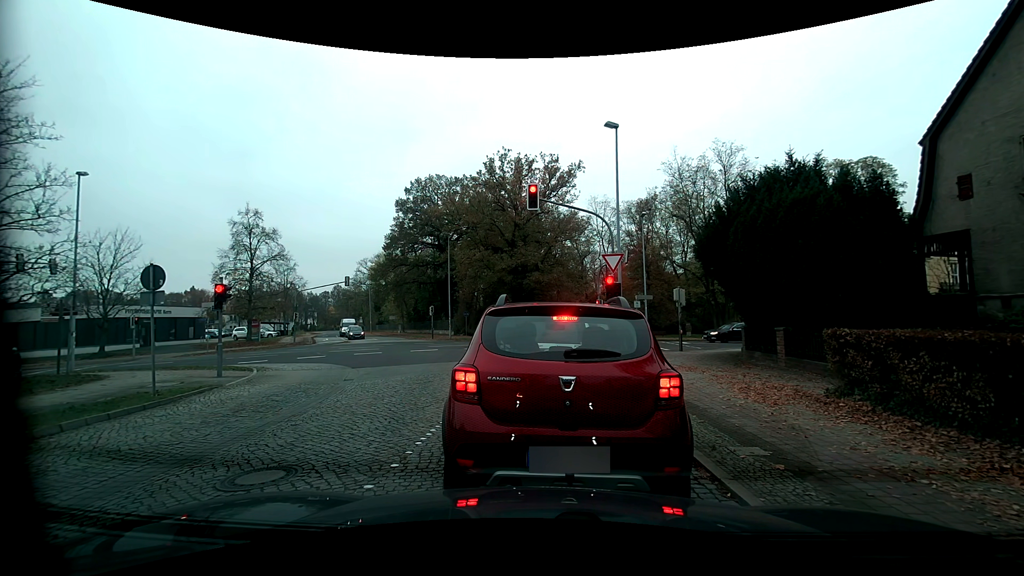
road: residential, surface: sett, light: Day
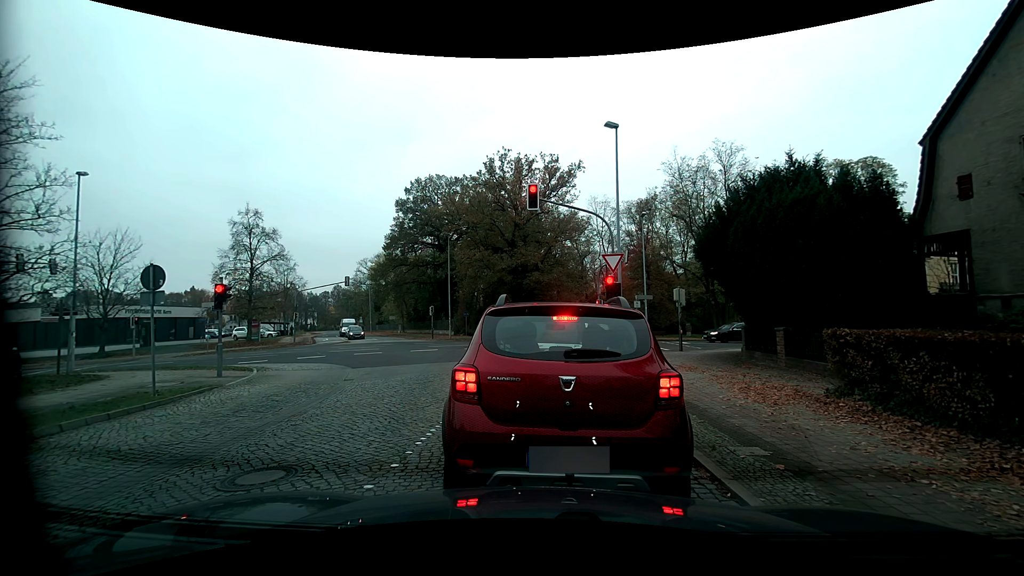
(0.0, 0.0) m; 0°
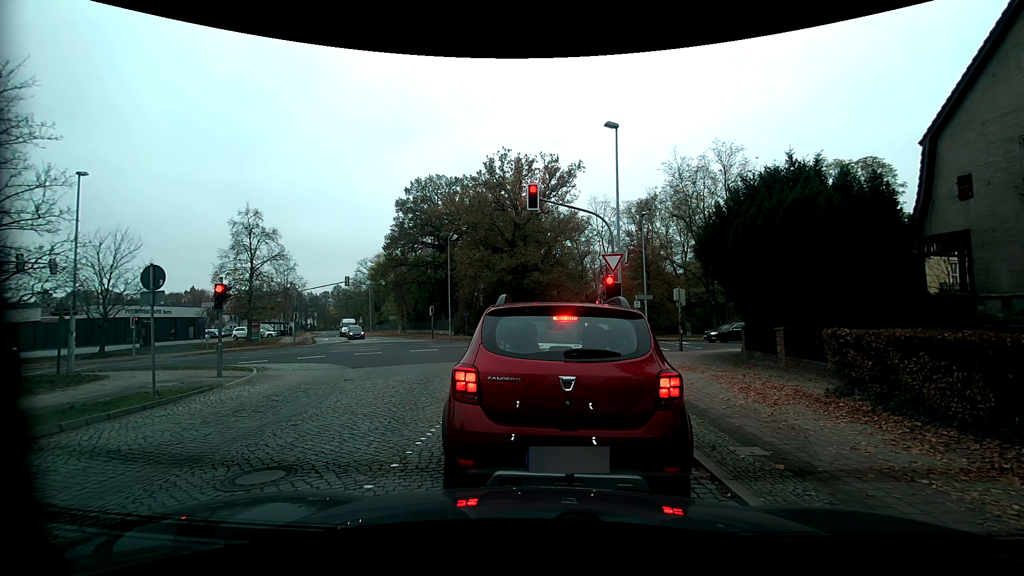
(0.0, 0.0) m; 0°
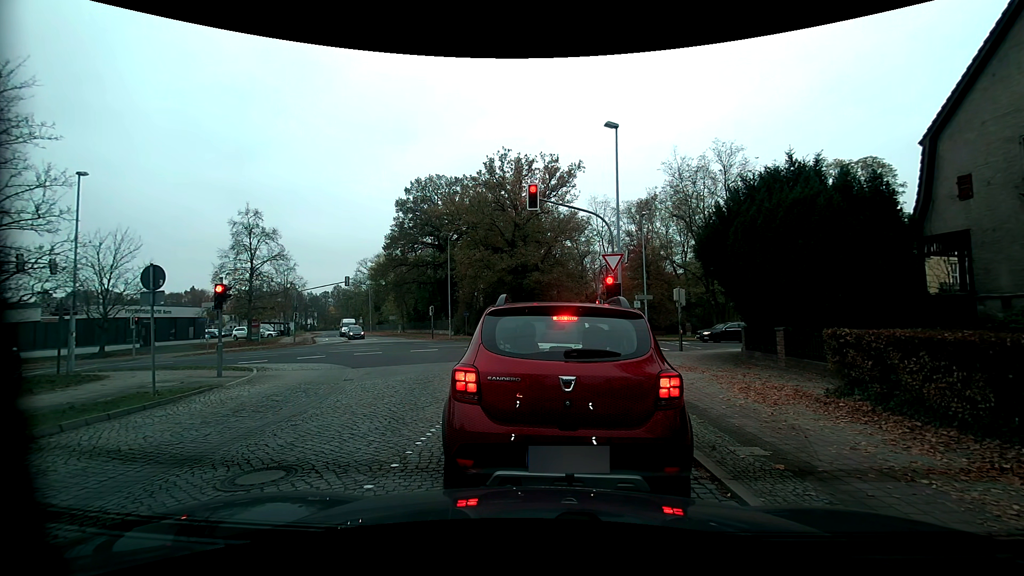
(0.0, 0.0) m; 0°
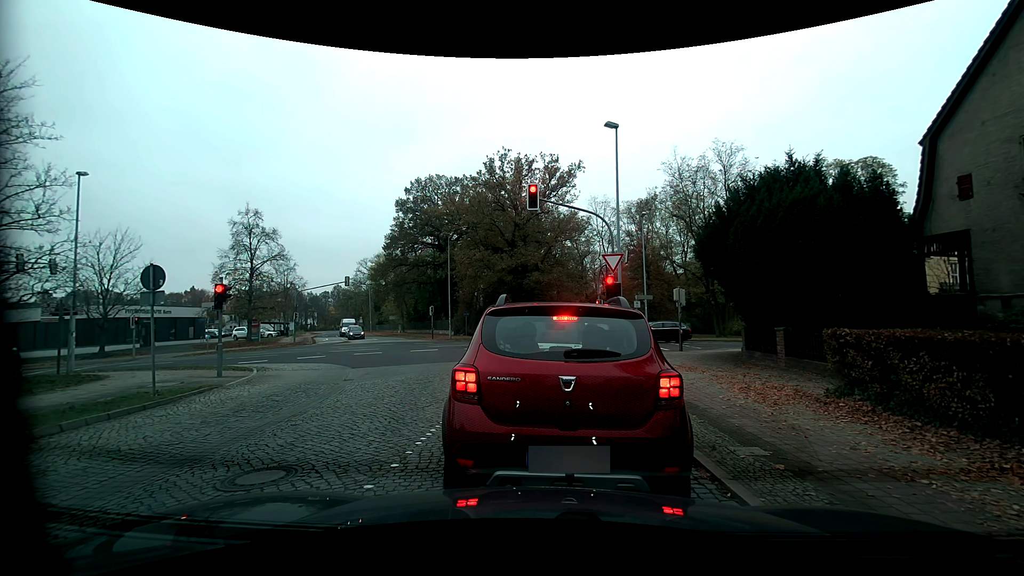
(0.0, 0.0) m; 0°
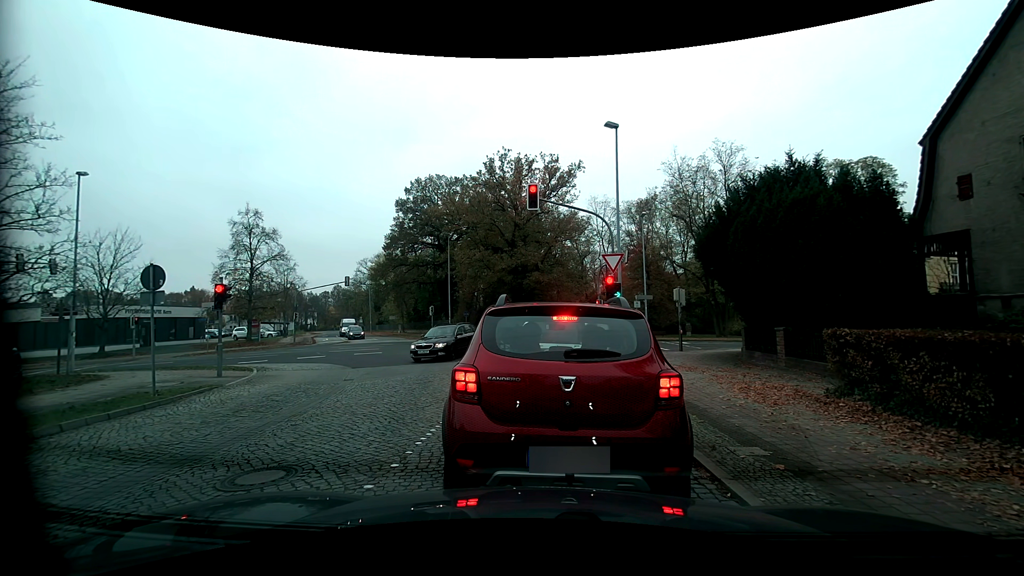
(0.0, 0.0) m; 0°
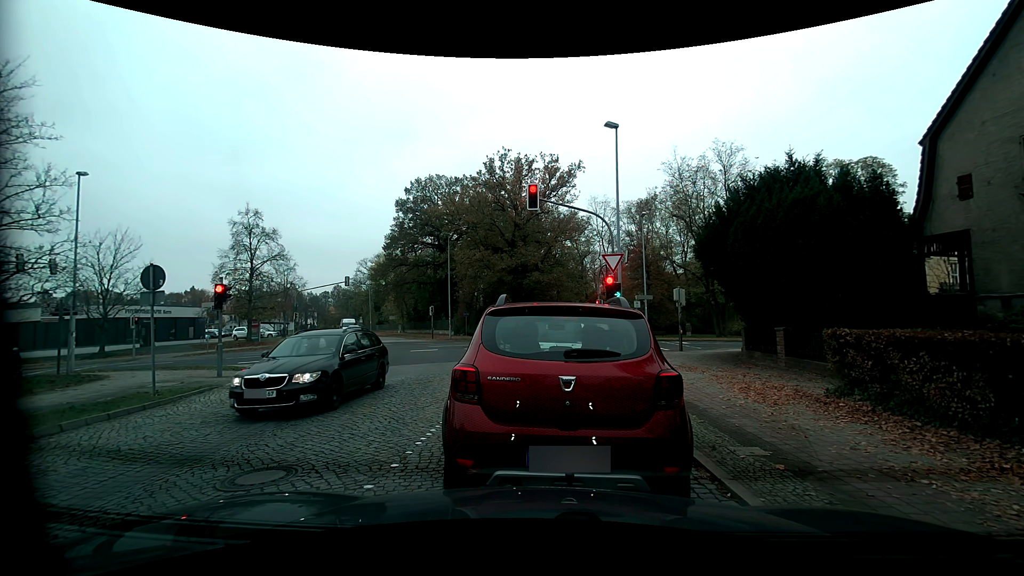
(0.0, 0.0) m; 0°
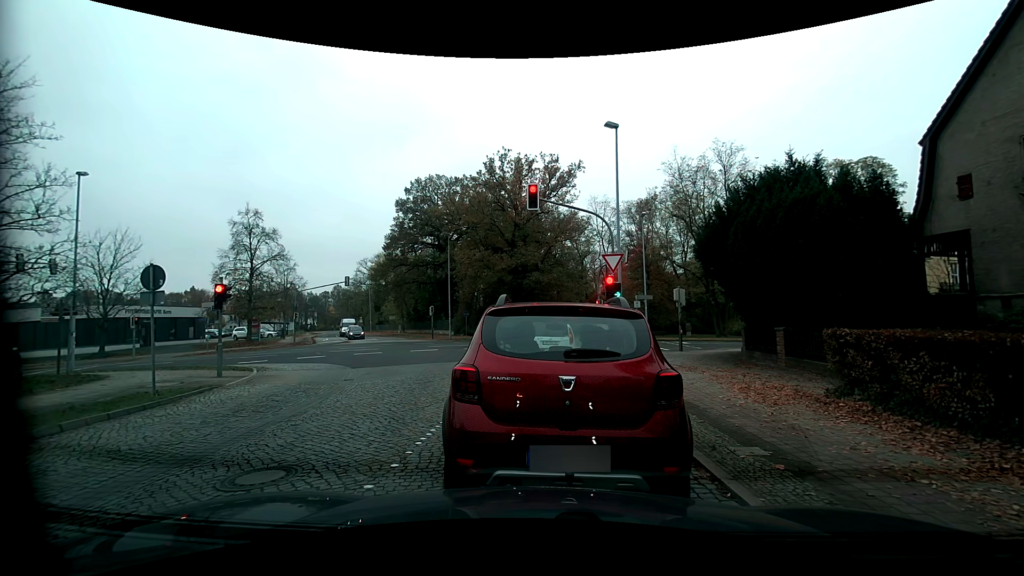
(0.0, 0.0) m; 0°
